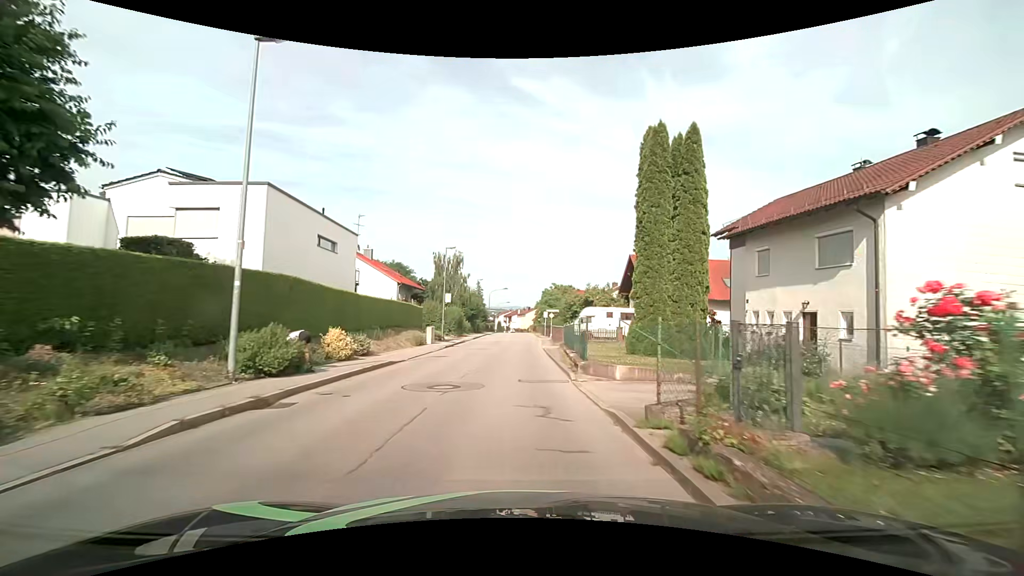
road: unclassified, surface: asphalt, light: Day
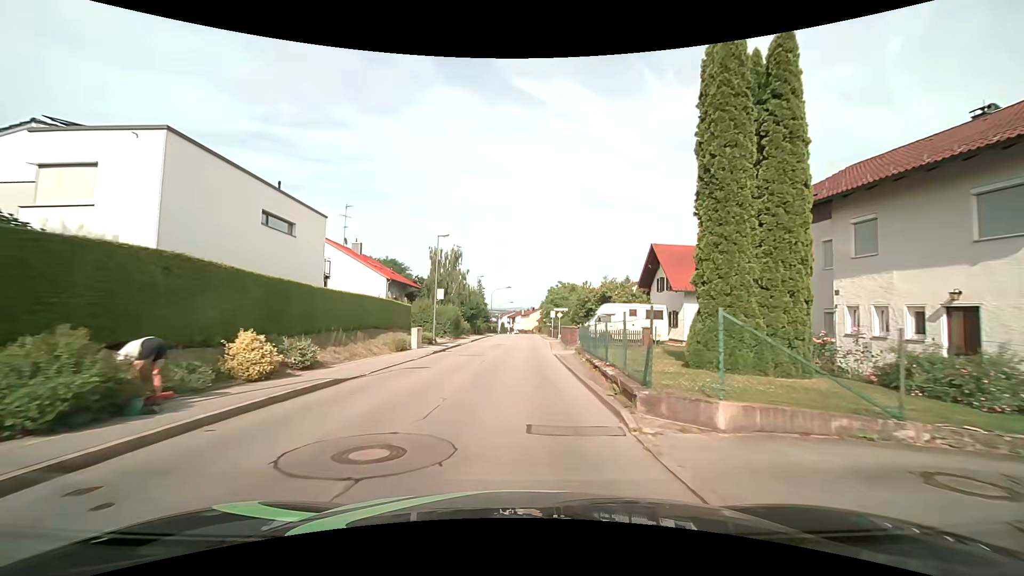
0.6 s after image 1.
(0.0, +6.1) m; -1°
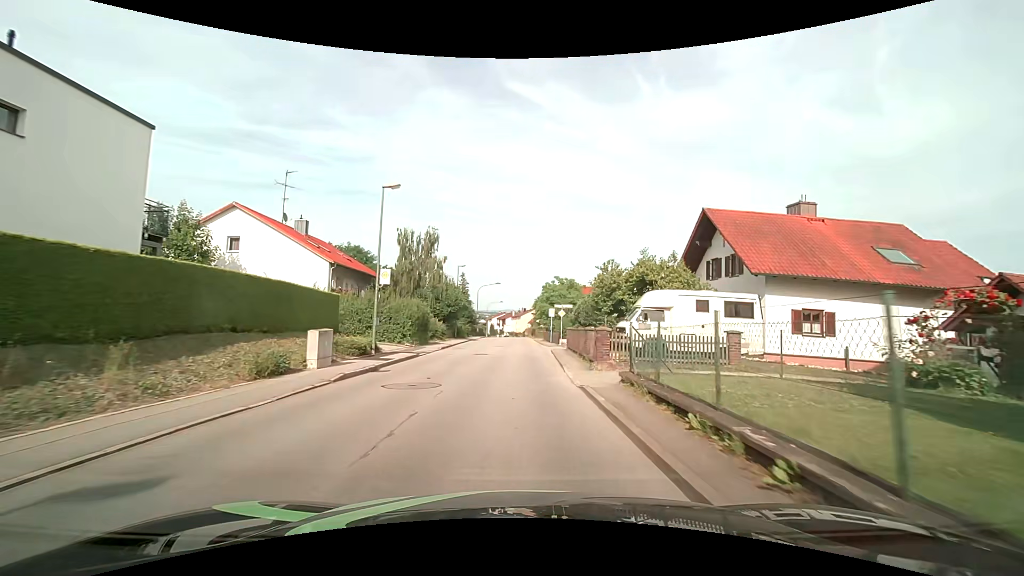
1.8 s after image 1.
(+0.1, +12.7) m; +1°
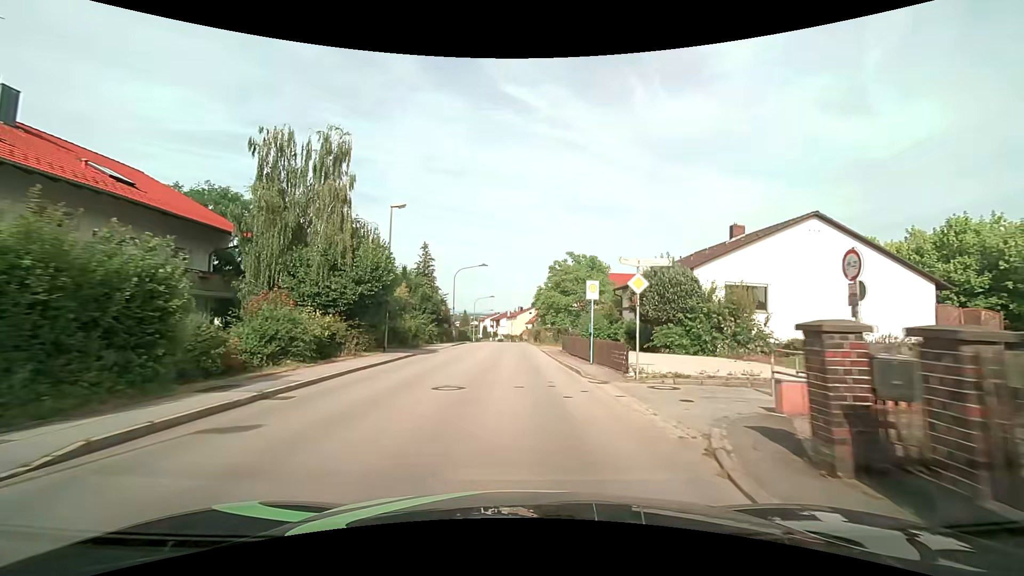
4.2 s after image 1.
(+0.2, +26.7) m; 0°
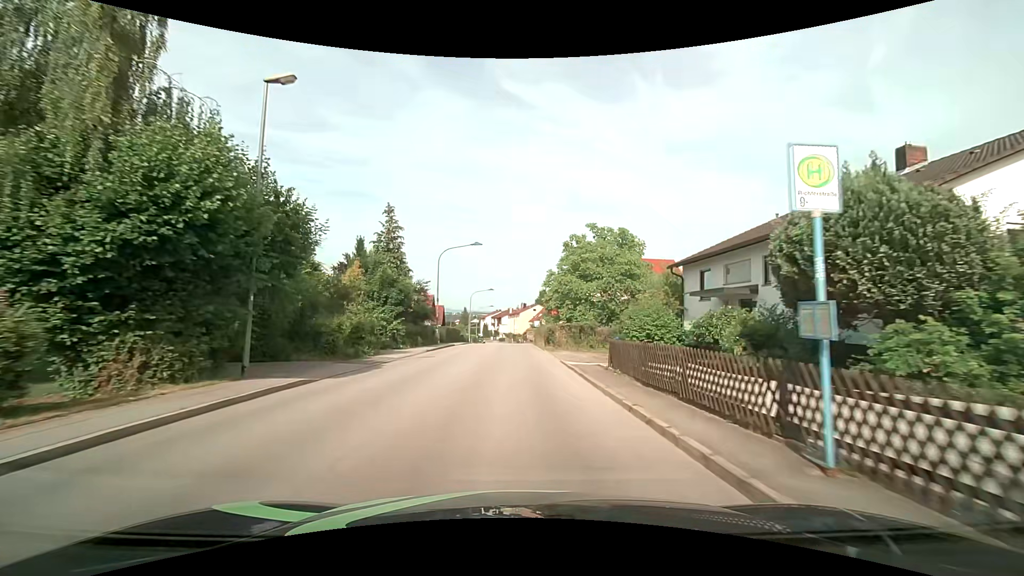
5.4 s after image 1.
(0.0, +13.7) m; 0°
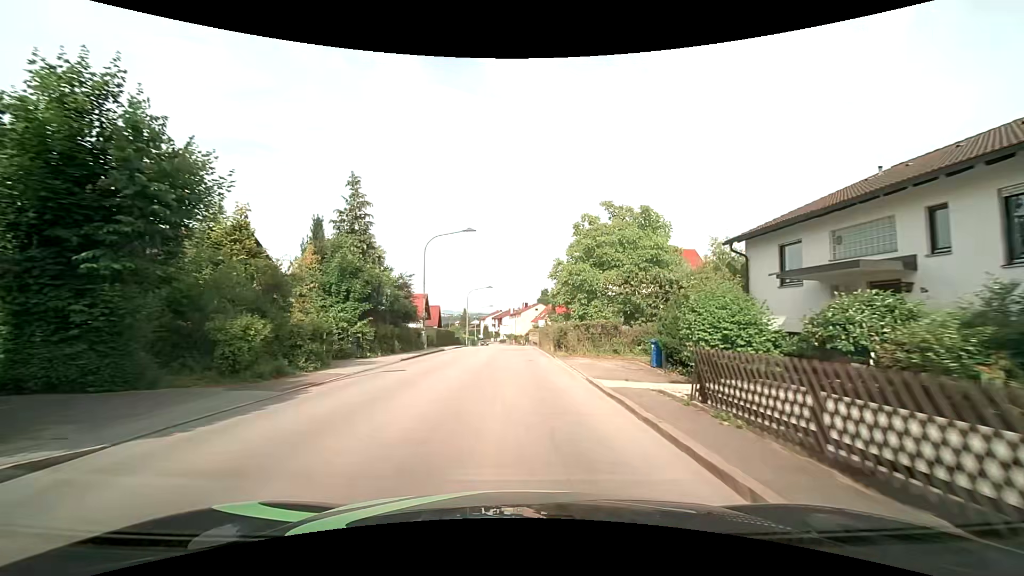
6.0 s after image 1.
(0.0, +7.0) m; 0°
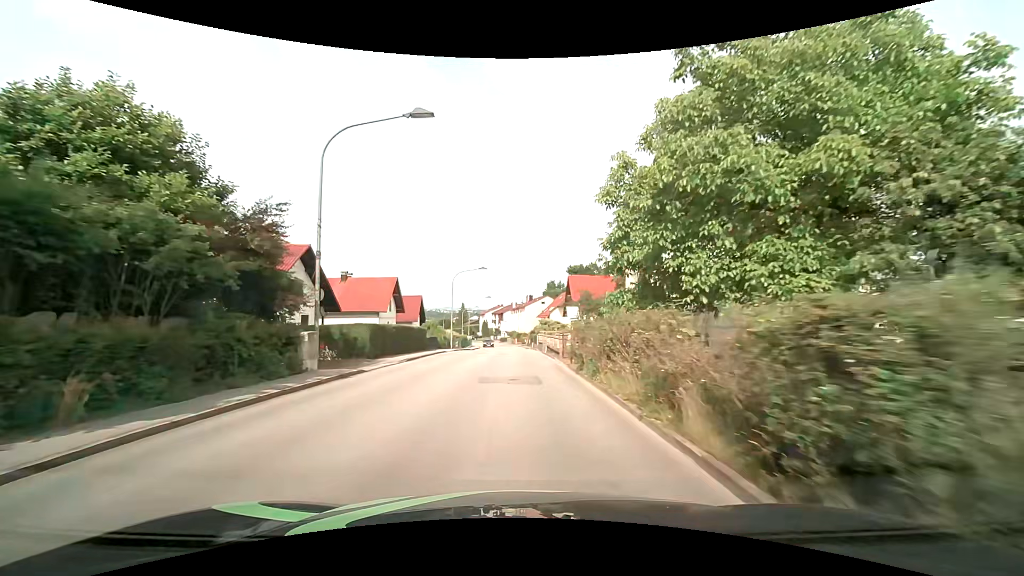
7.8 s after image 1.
(-0.1, +20.6) m; -1°
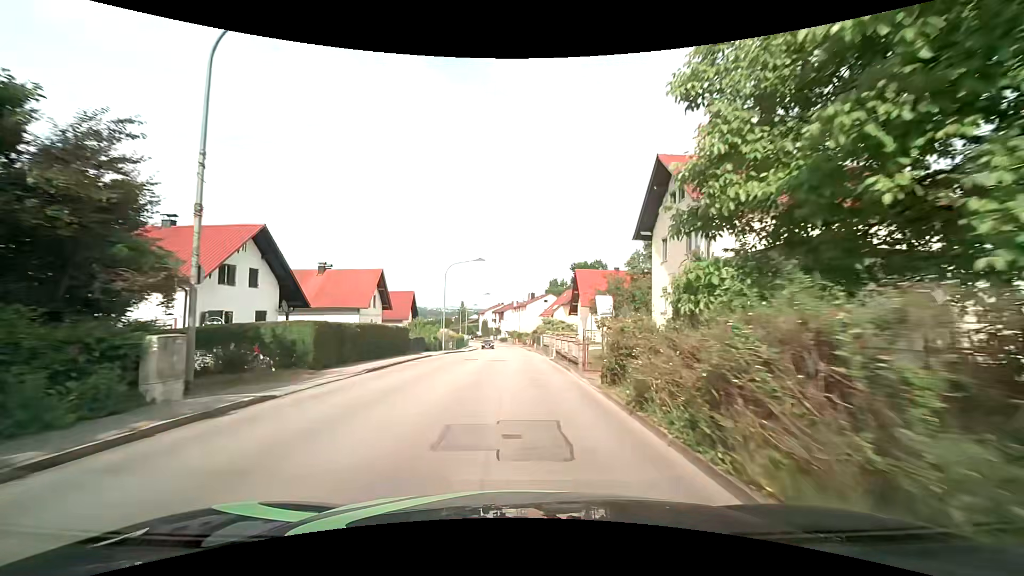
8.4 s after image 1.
(0.0, +6.7) m; 0°
(0, +10) (0, +20) (0, +30) (0, +40) (0, +50) (0, +60) (0, +70) (-1, +80) (-1, +90) (-3, +100) m
